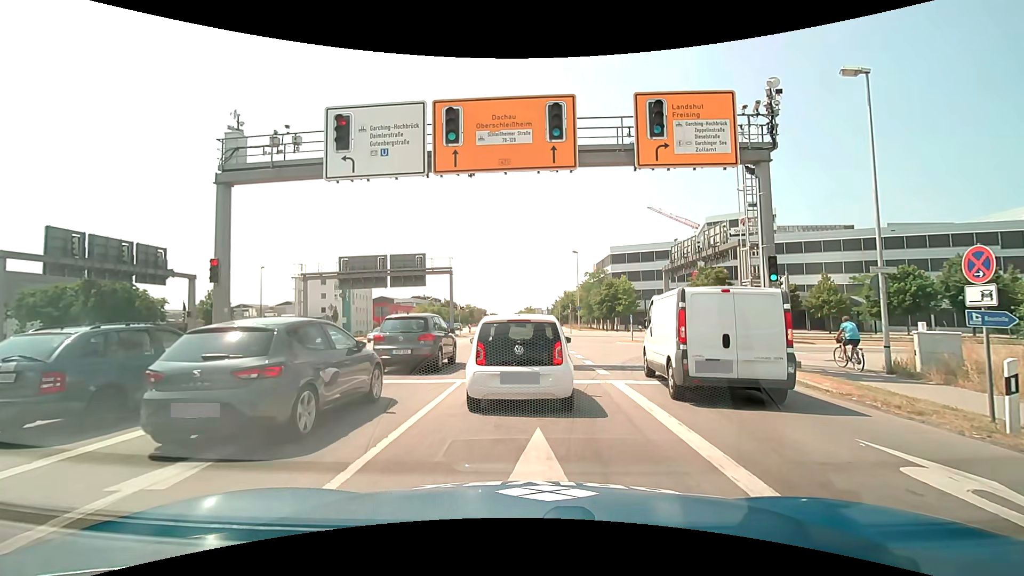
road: primary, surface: asphalt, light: Day
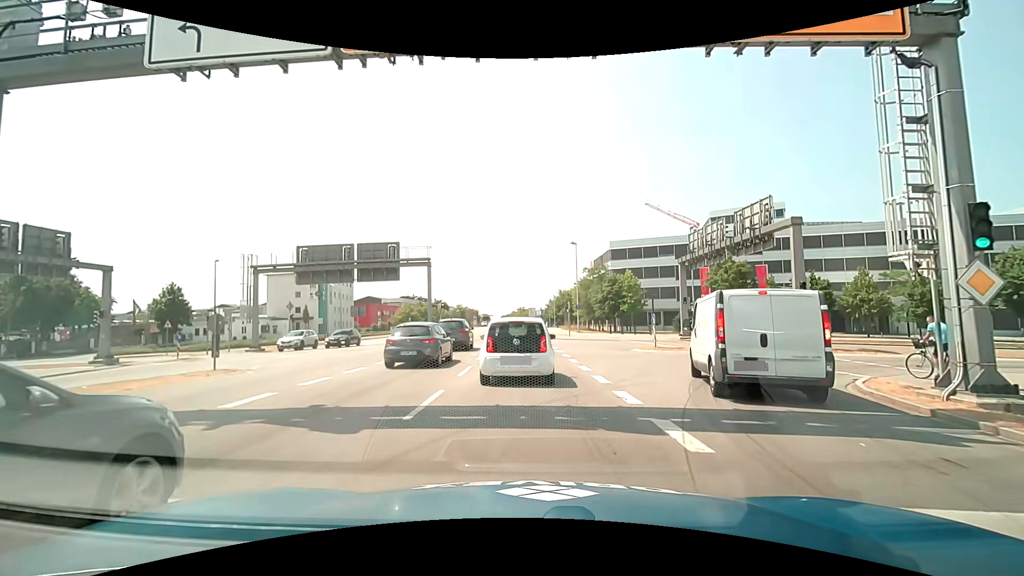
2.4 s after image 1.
(+0.1, +8.0) m; +1°
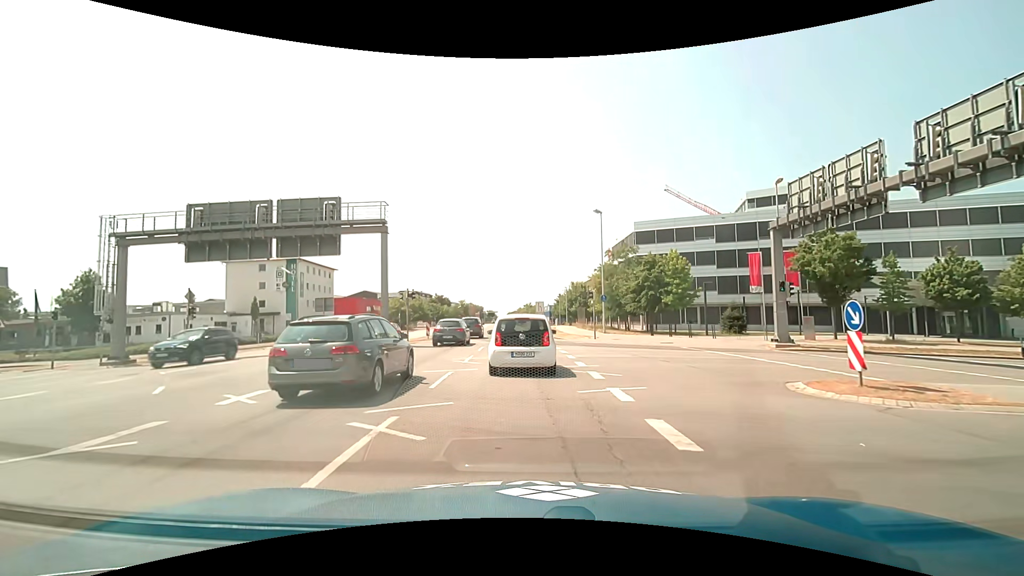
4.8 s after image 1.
(+0.1, +15.3) m; -1°
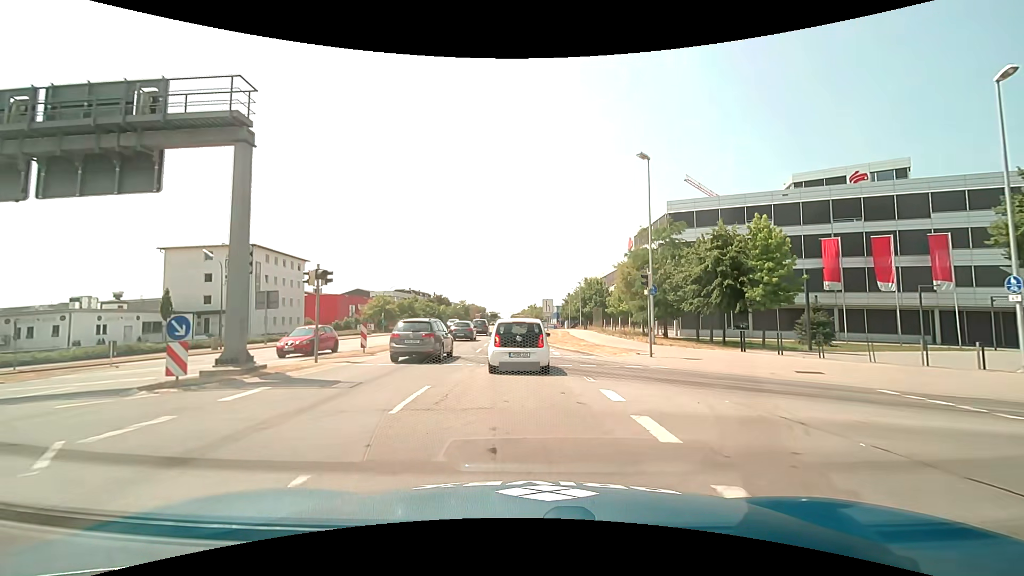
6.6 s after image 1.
(+0.1, +14.8) m; 0°
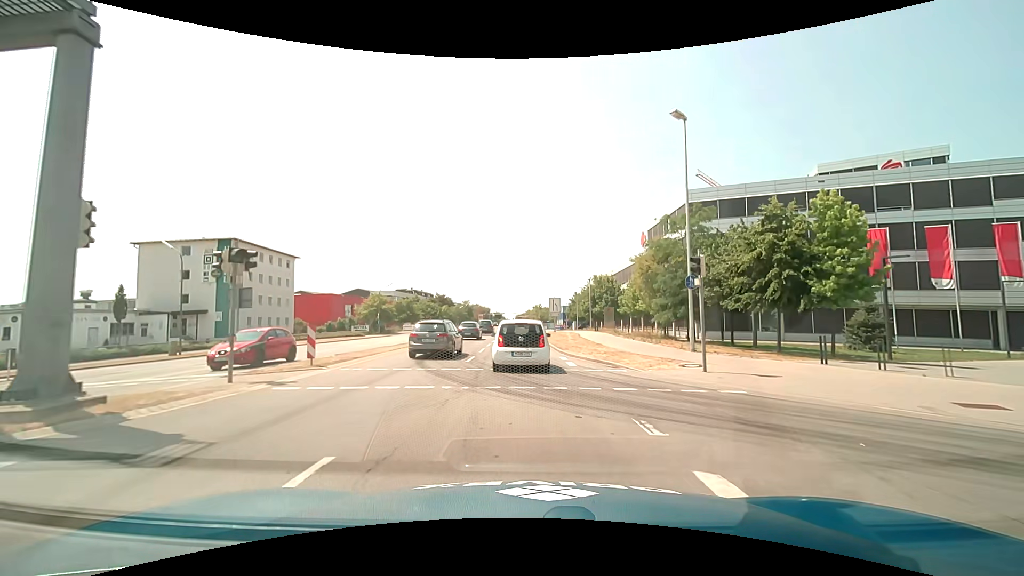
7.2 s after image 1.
(0.0, +5.5) m; 0°
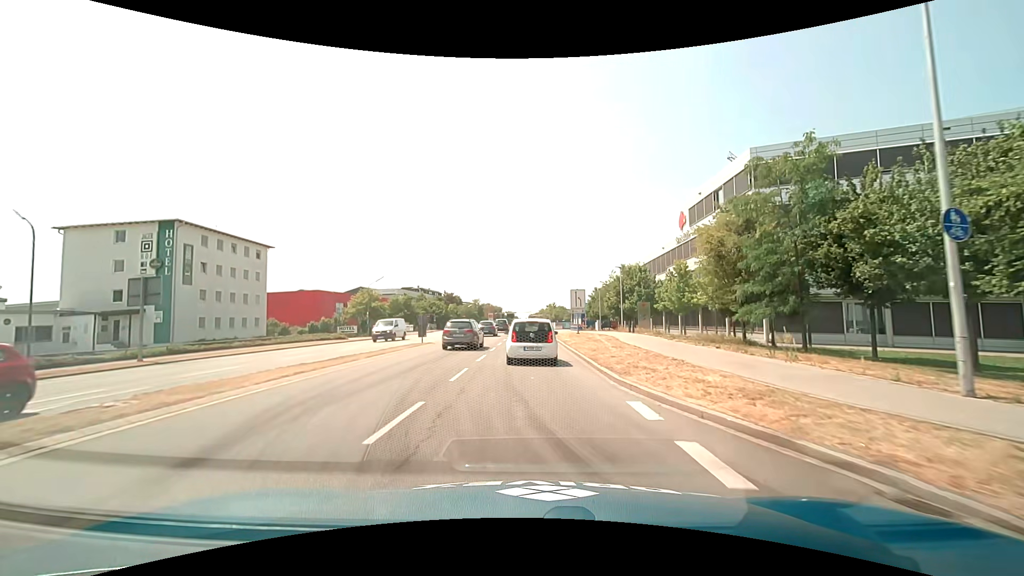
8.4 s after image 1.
(-0.2, +12.3) m; -2°
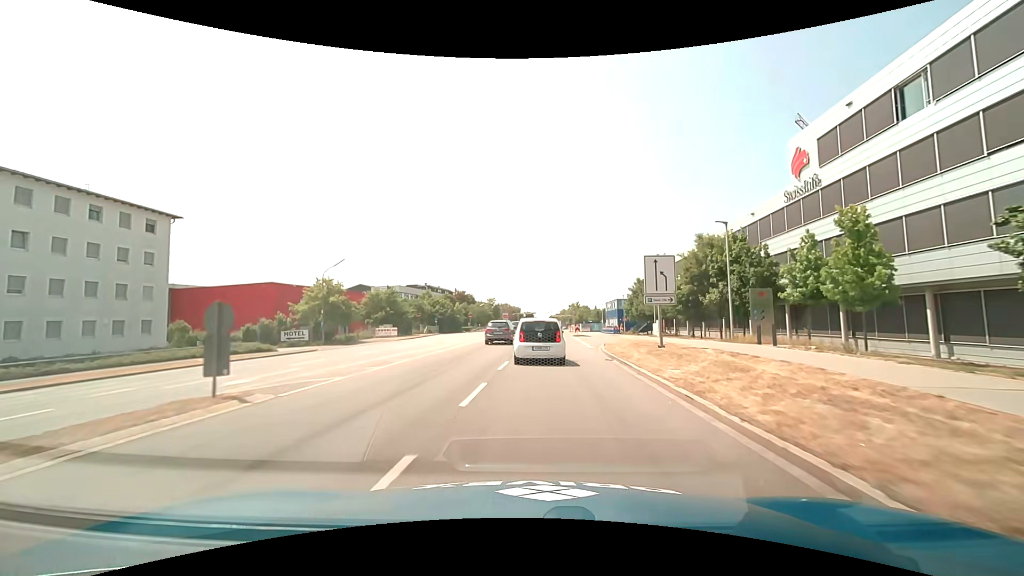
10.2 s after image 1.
(-0.2, +21.9) m; -2°
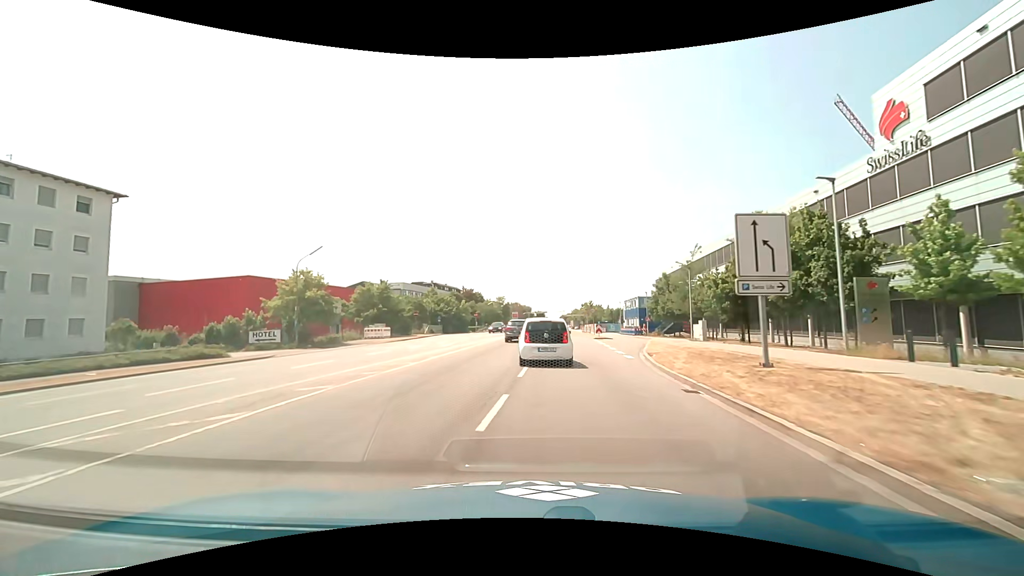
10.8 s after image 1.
(0.0, +8.1) m; -1°
(0, +10) (0, +20) (0, +30) (0, +40) (0, +50) (+1, +60) (+1, +70) (+2, +80) (+2, +90) (+3, +100) m
